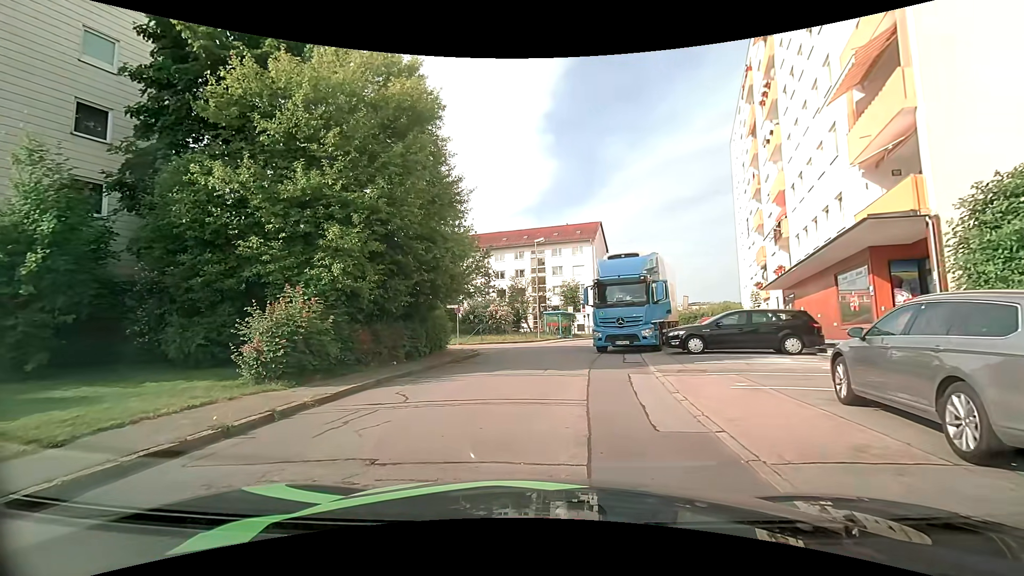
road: residential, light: Day
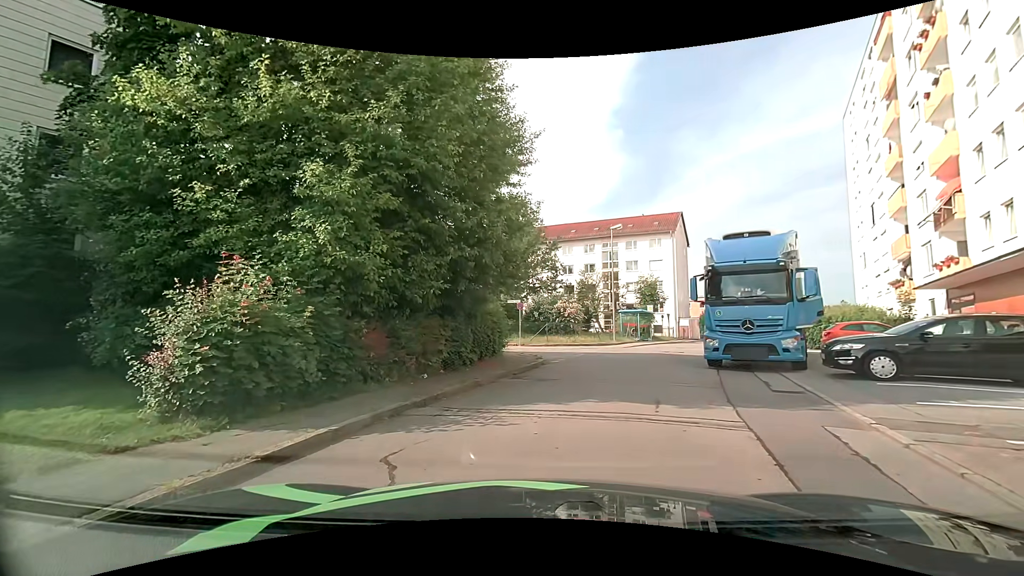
(-0.4, +5.0) m; -8°
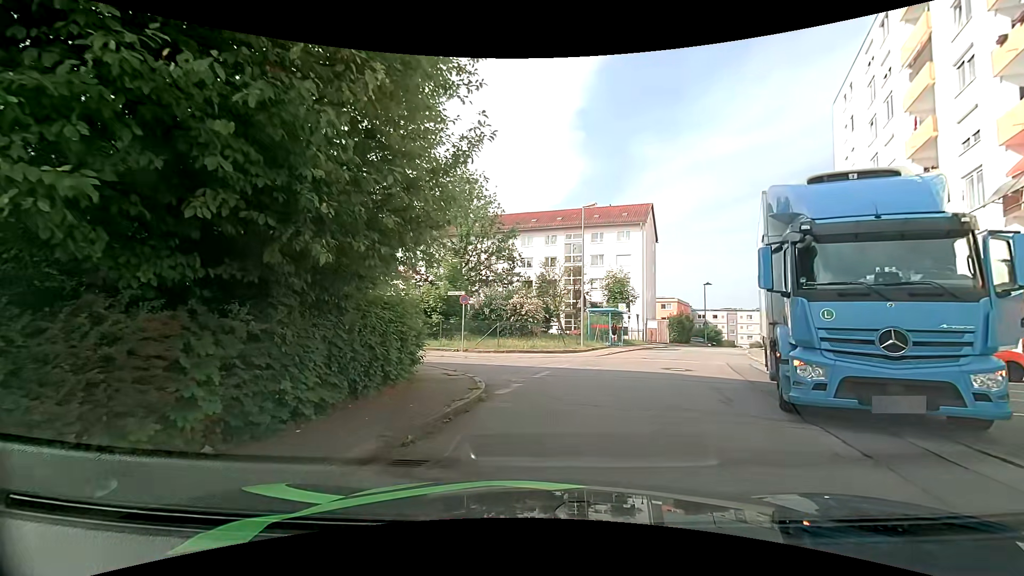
(+0.3, +7.2) m; +6°
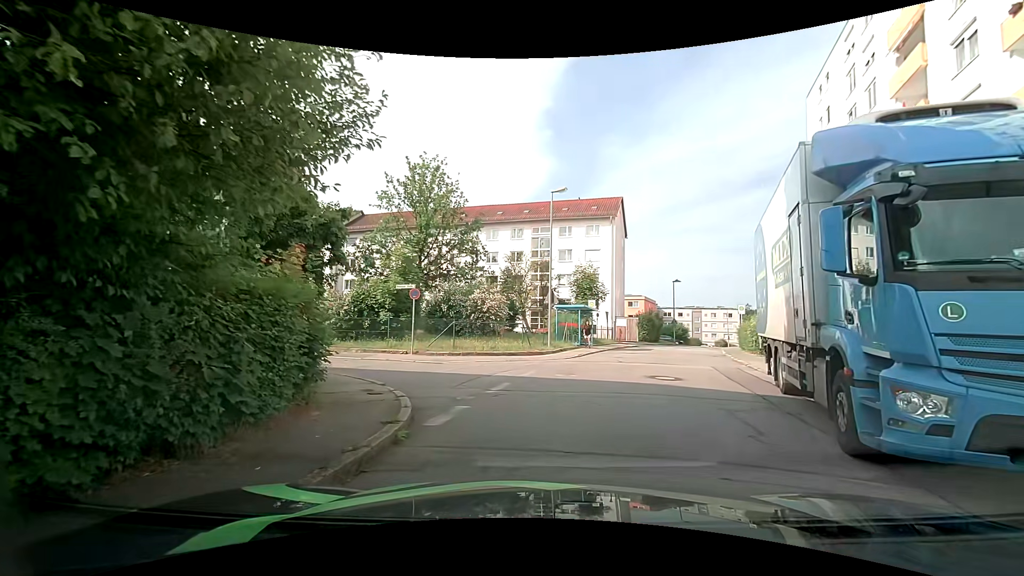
(+0.1, +2.9) m; +5°
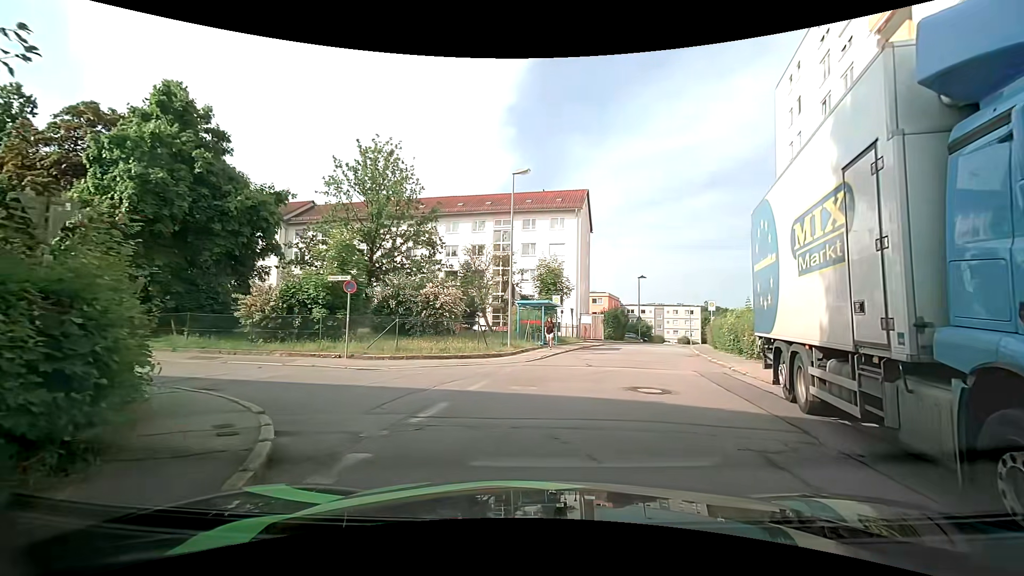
(+0.1, +2.7) m; +4°
